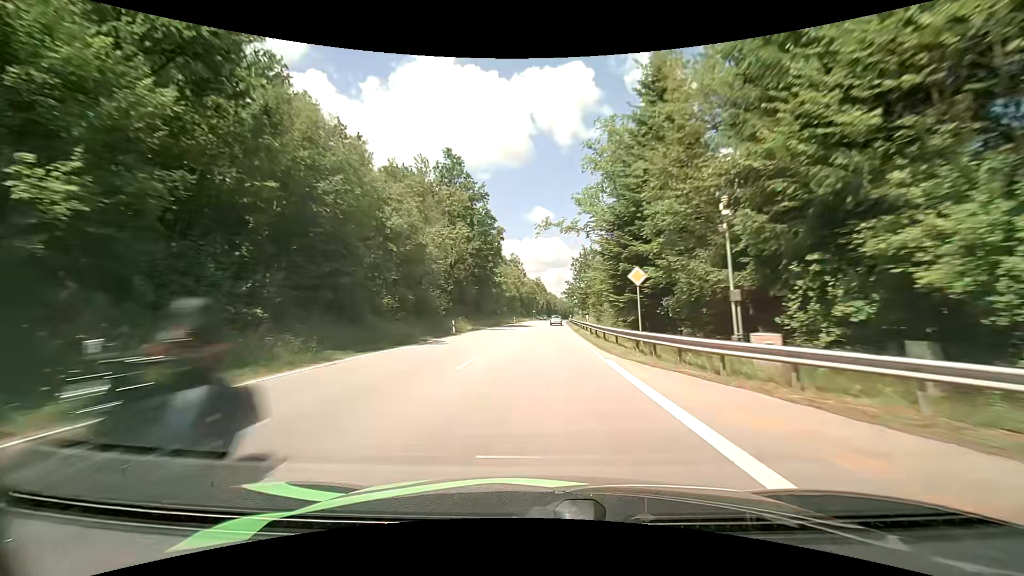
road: primary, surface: asphalt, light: Day
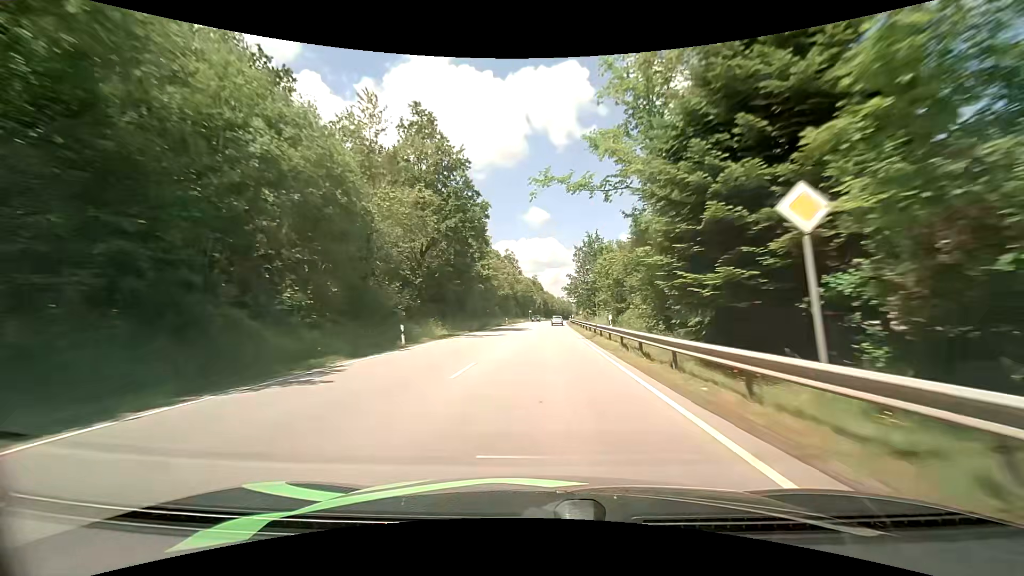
(+0.1, +13.4) m; 0°
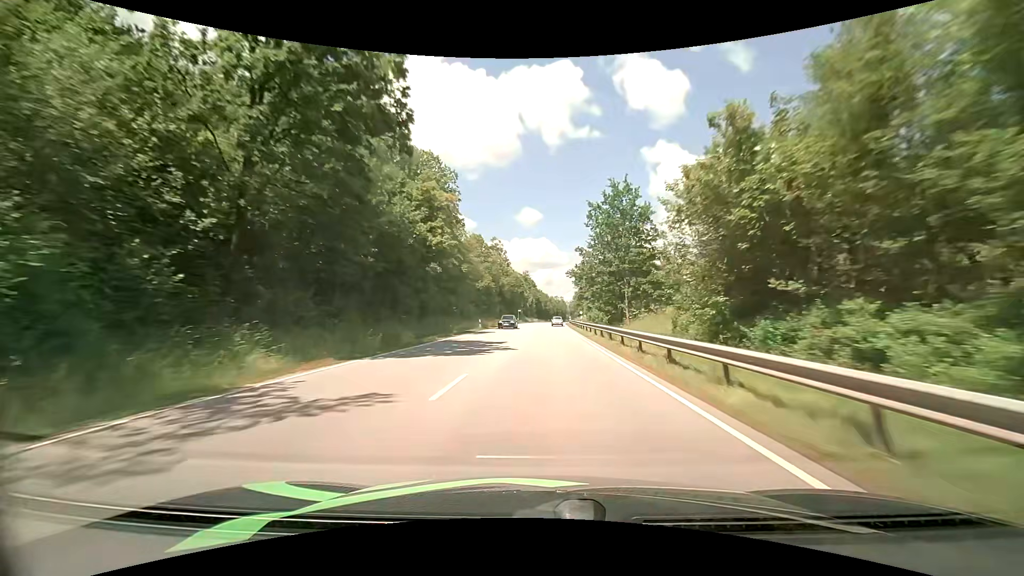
(+0.1, +26.9) m; +1°
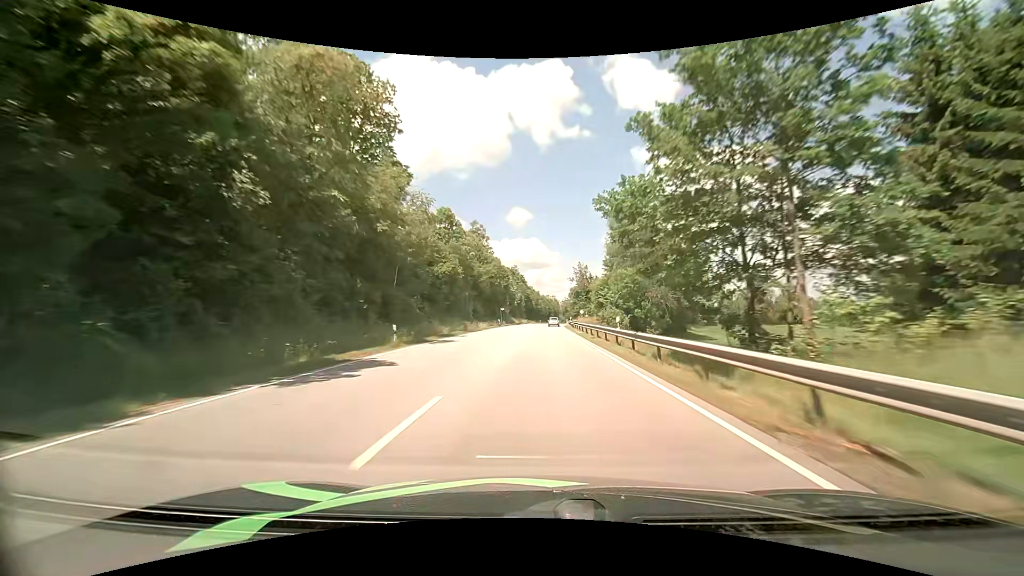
(+0.2, +27.1) m; +1°
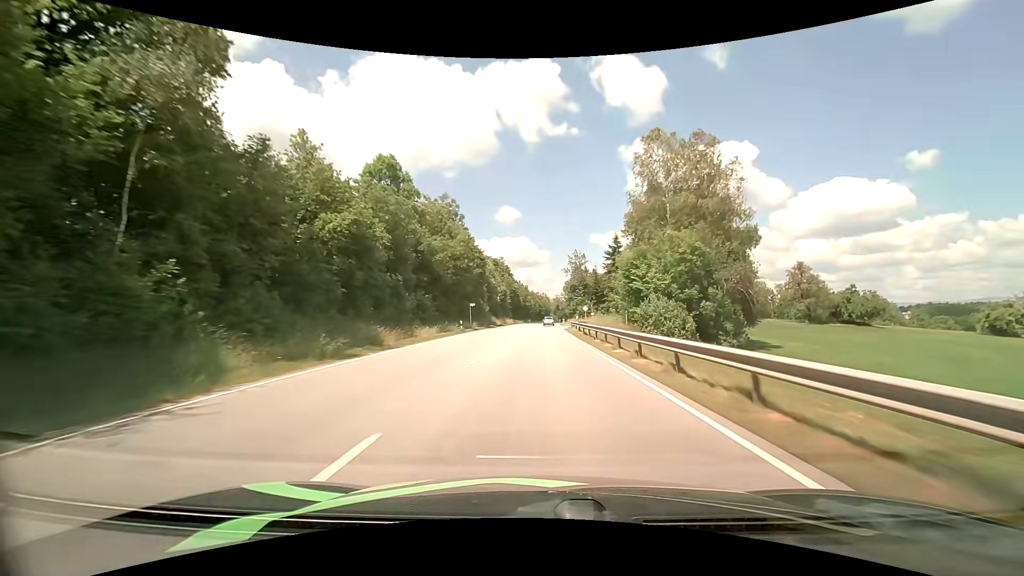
(+0.3, +26.9) m; +1°
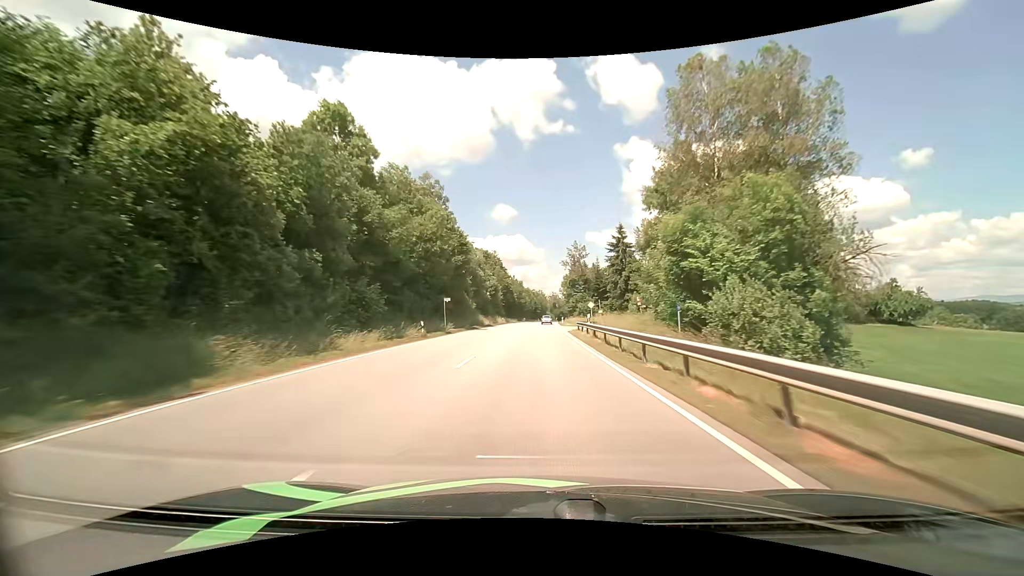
(+0.2, +13.3) m; +1°
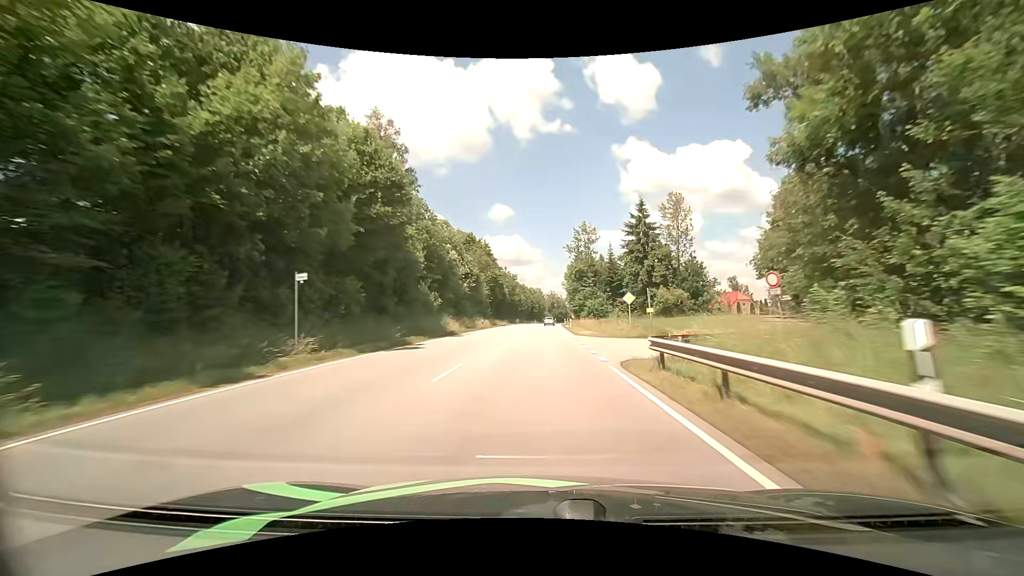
(0.0, +26.4) m; 0°
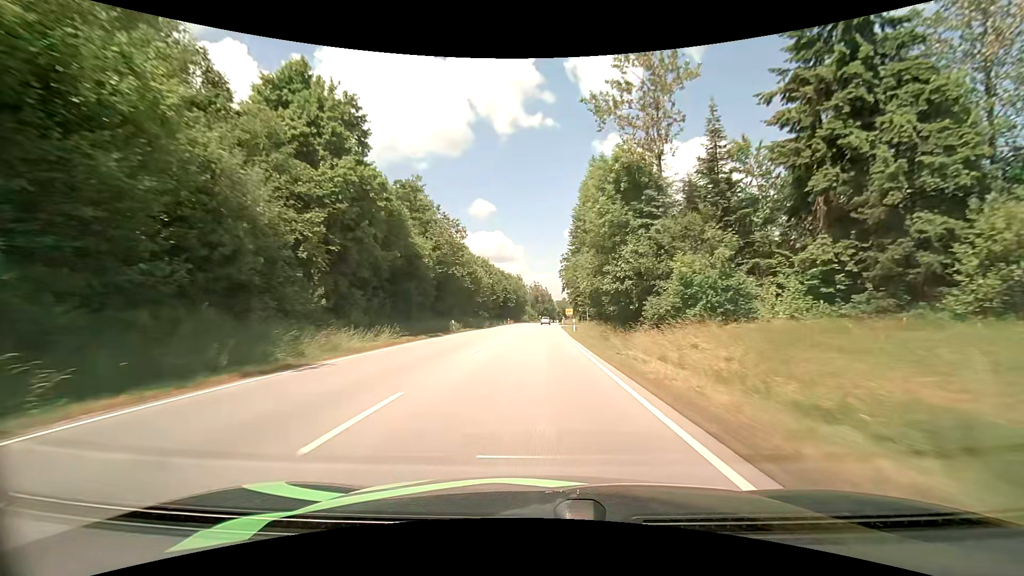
(+1.6, +65.2) m; +2°
(0, +10) (0, +20) (0, +30) (0, +40) (0, +50) (0, +60) (+1, +70) (+1, +80) (+1, +90) (+2, +100) m
